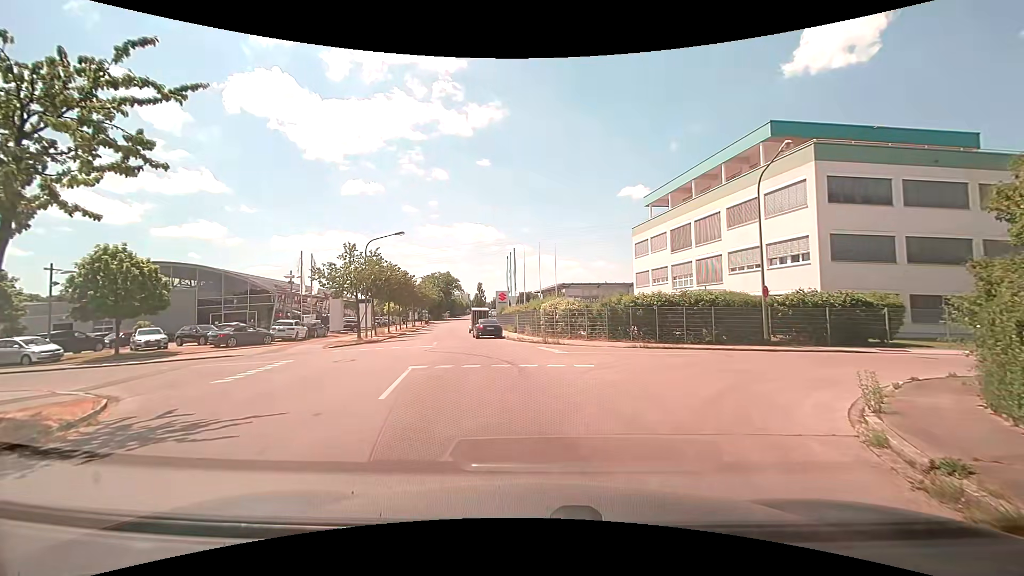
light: Day
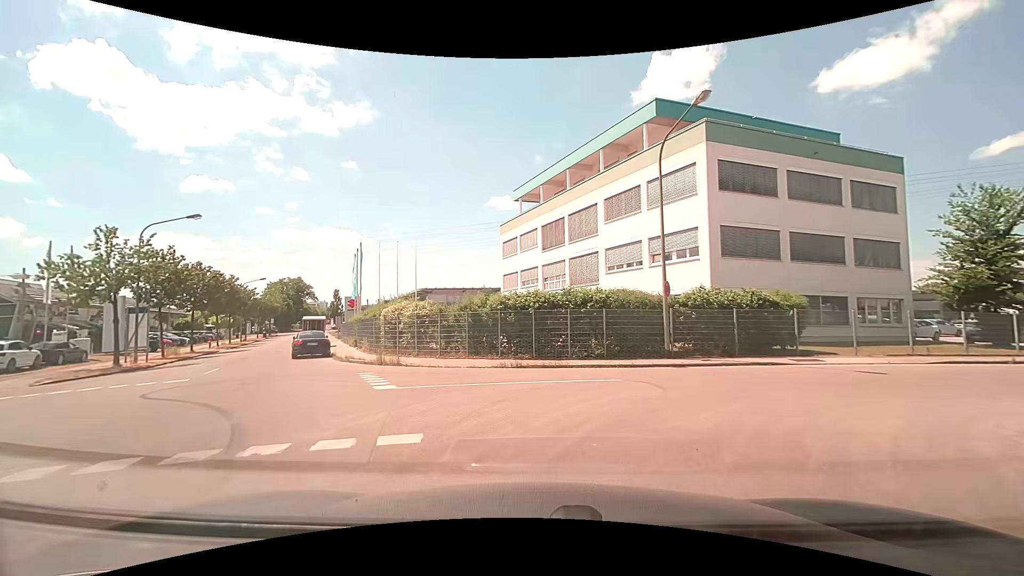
(+0.6, +7.4) m; +11°
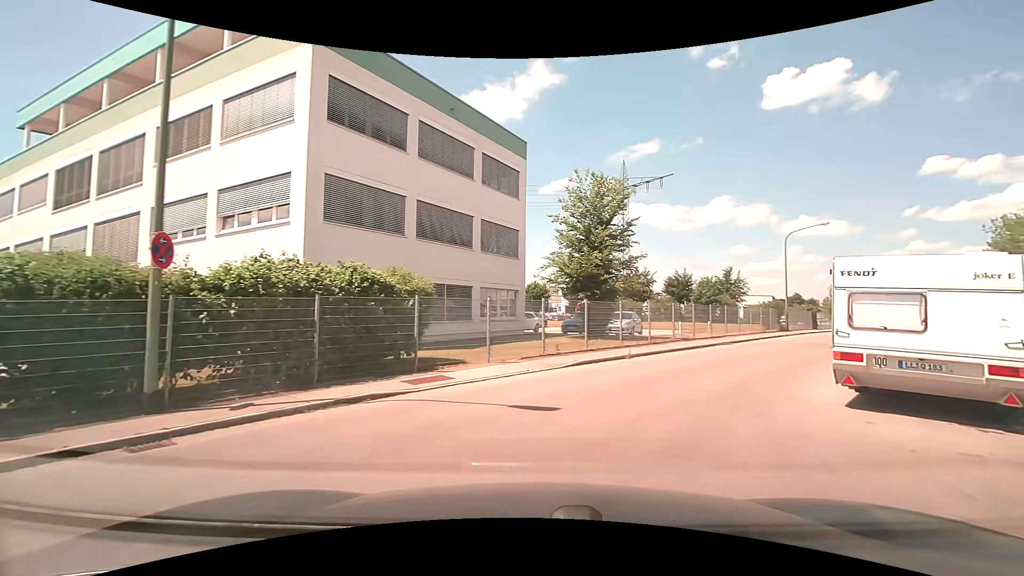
(+3.7, +9.2) m; +43°
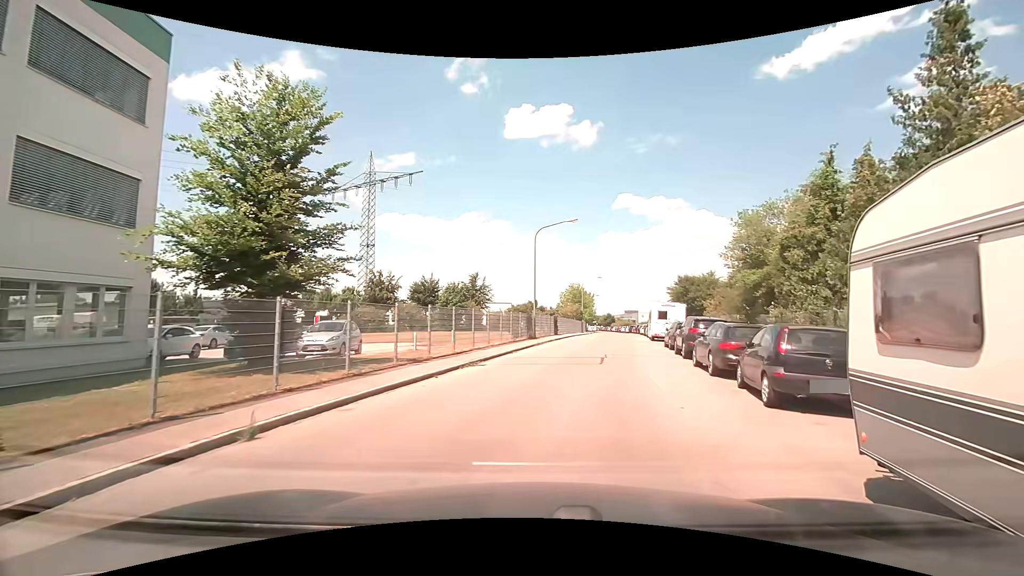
(+2.5, +9.7) m; +28°
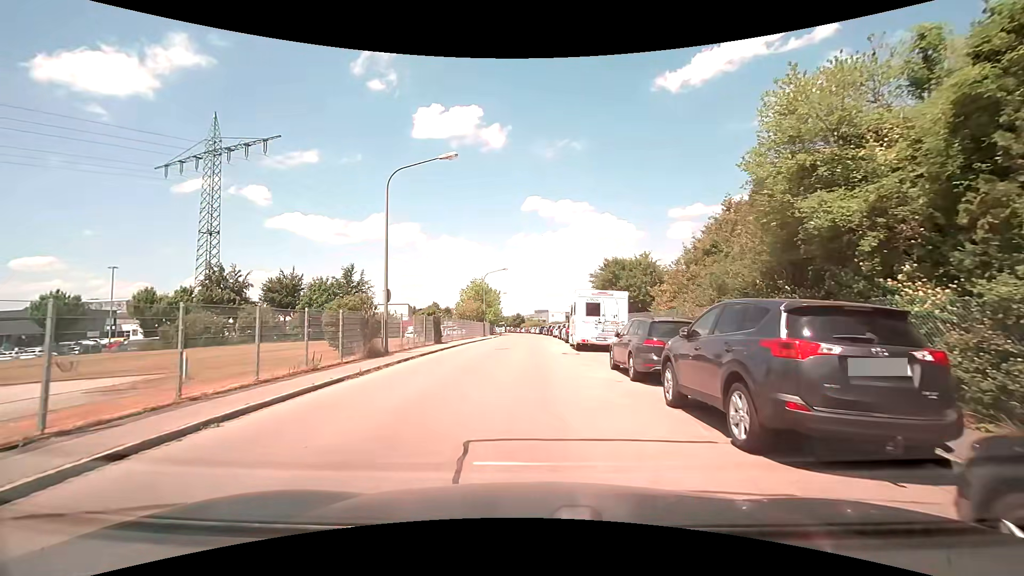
(+2.2, +14.6) m; +10°
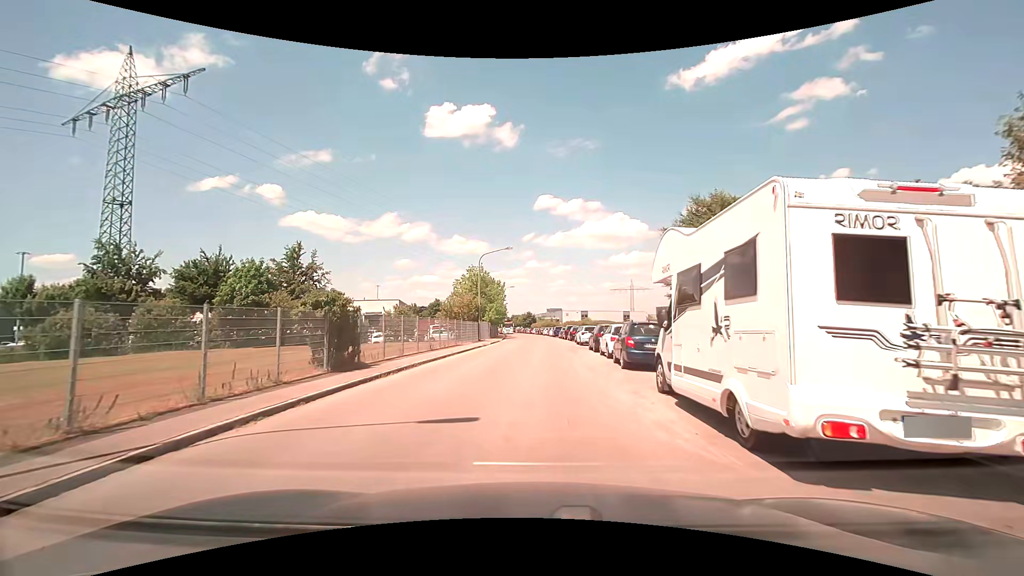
(-0.3, +18.0) m; -2°
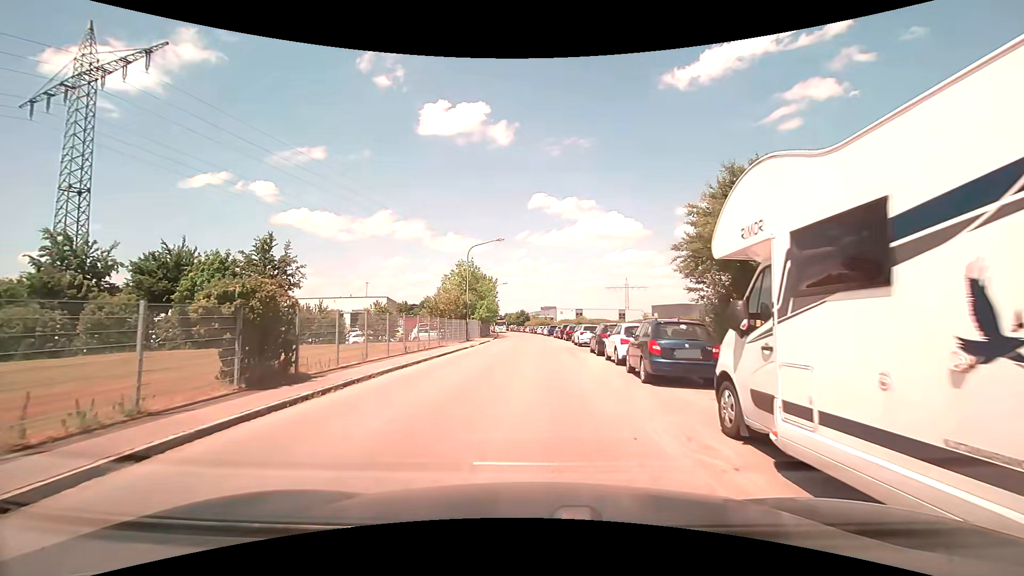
(0.0, +3.9) m; +1°
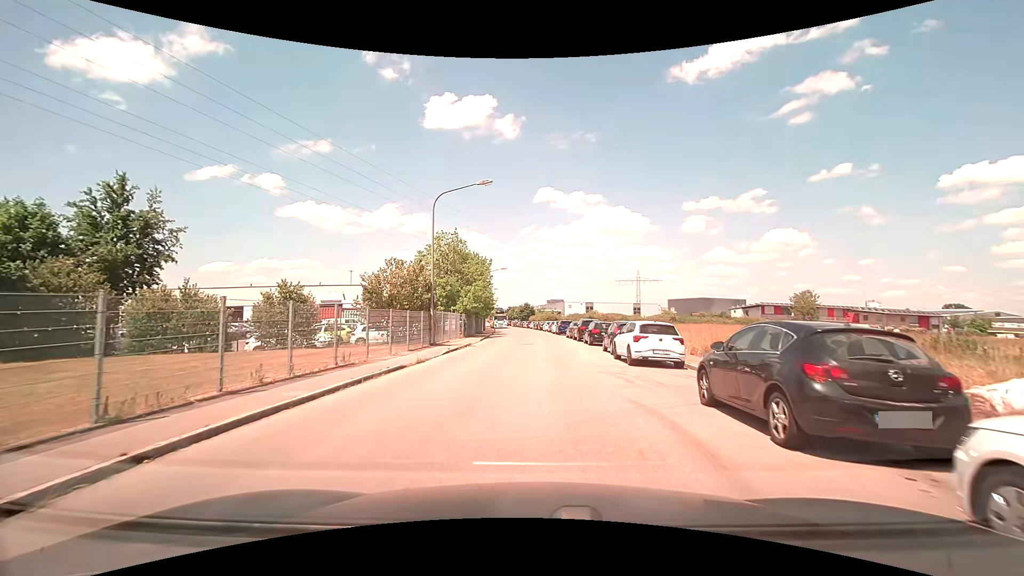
(0.0, +16.3) m; -1°
